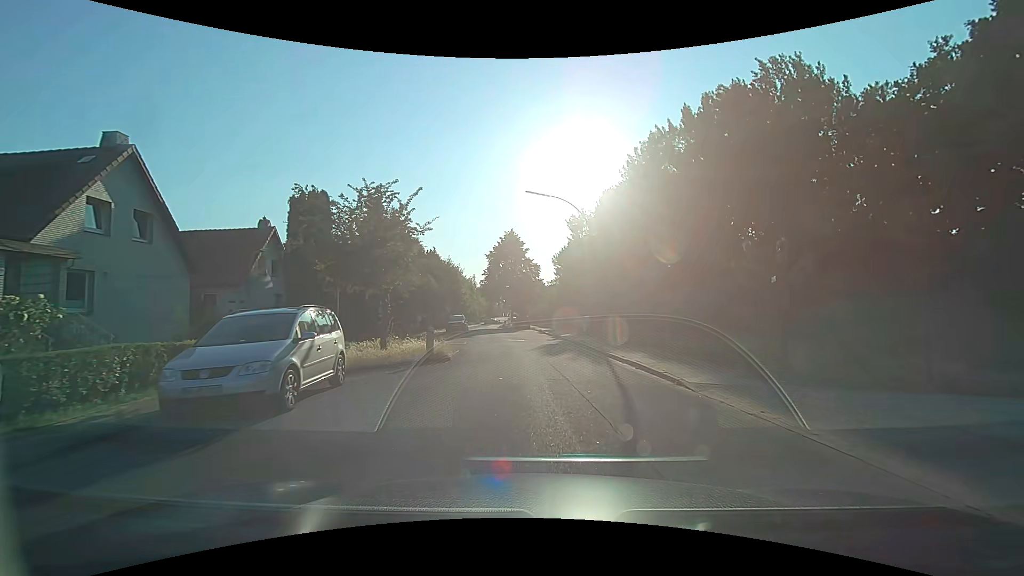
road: residential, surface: asphalt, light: Day
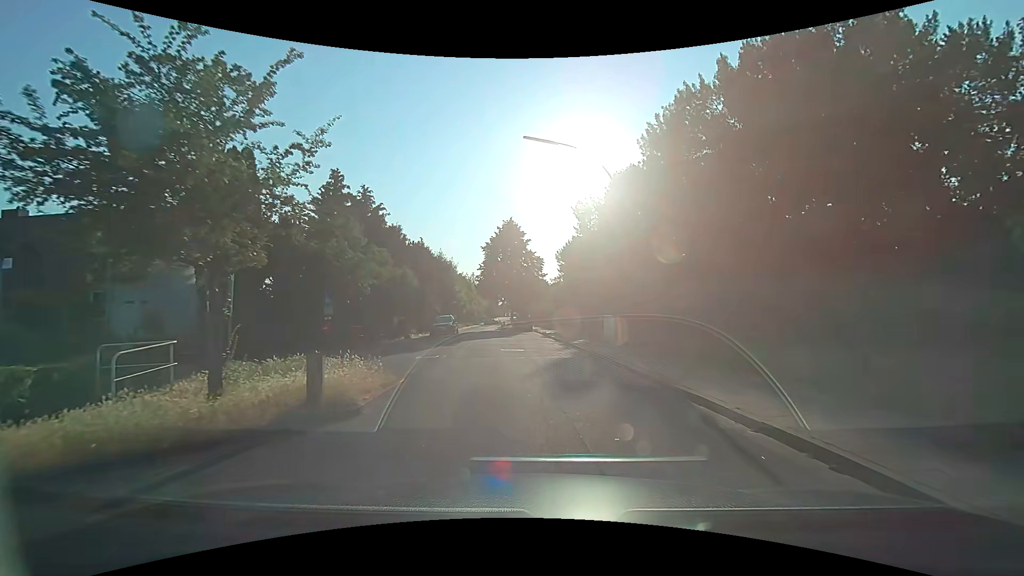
(0.0, +8.2) m; 0°
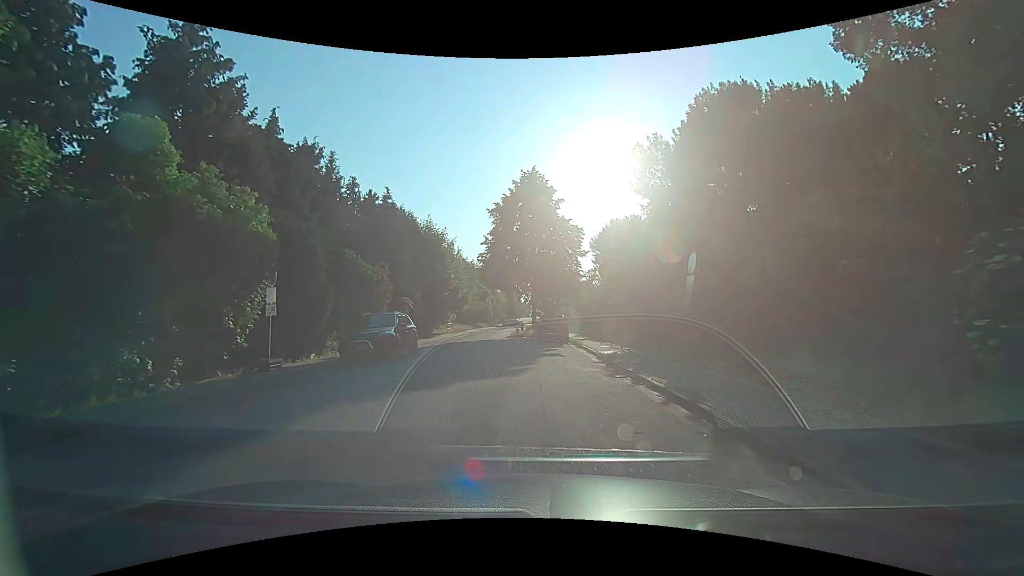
(-0.7, +21.4) m; -3°
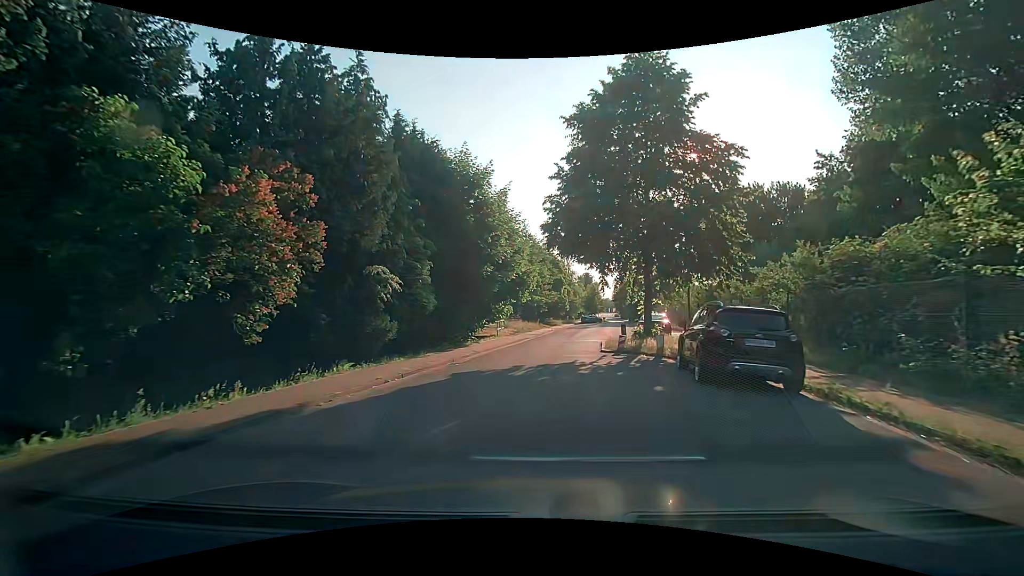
(-1.2, +17.9) m; -9°
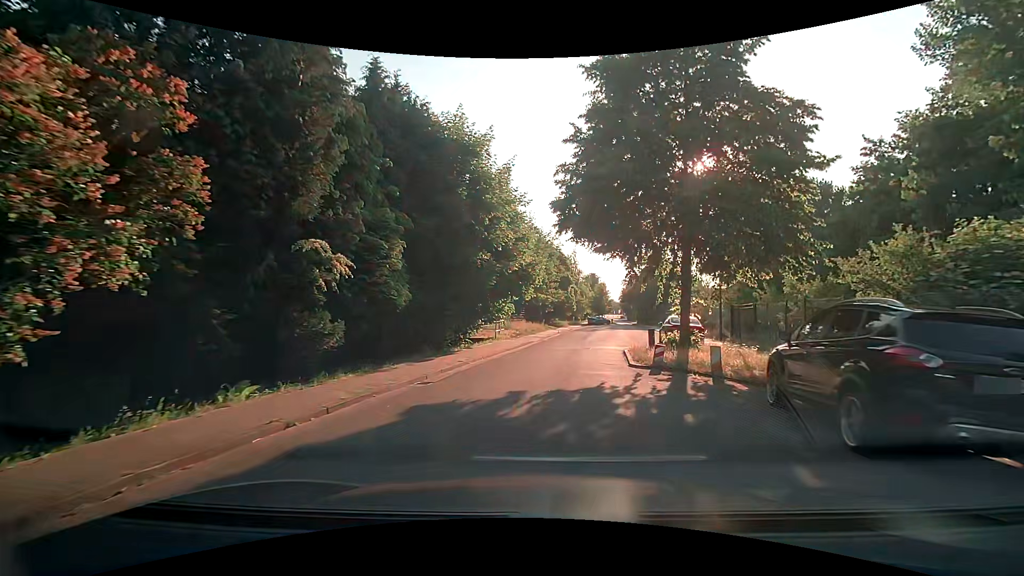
(0.0, +4.6) m; -2°
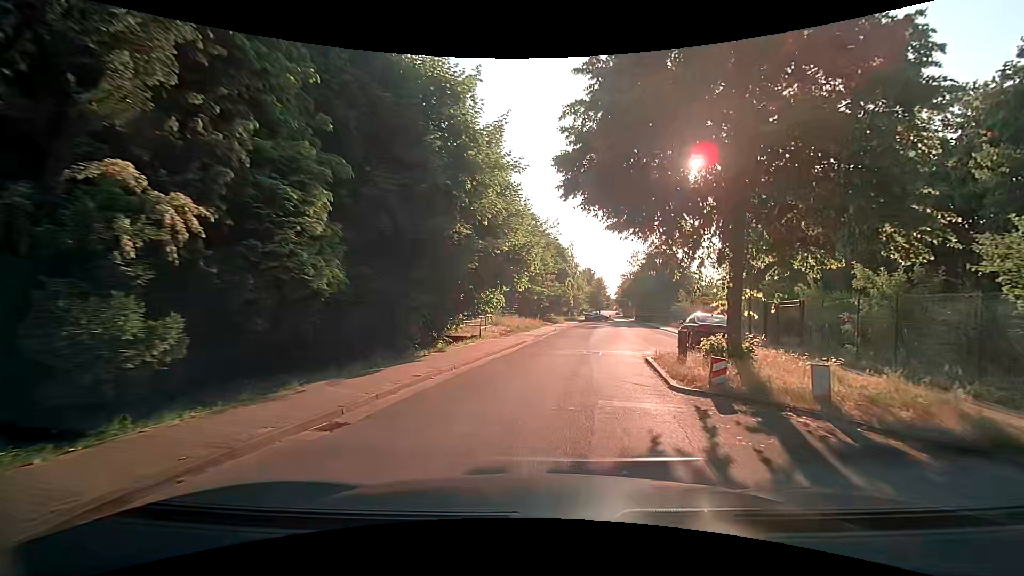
(+0.1, +4.7) m; +1°
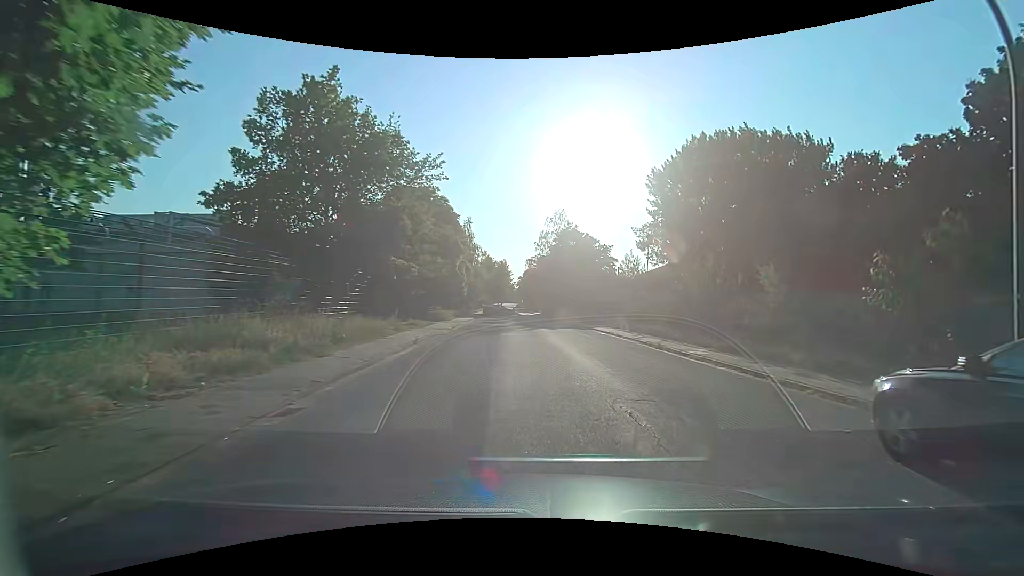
(+1.9, +18.4) m; +12°
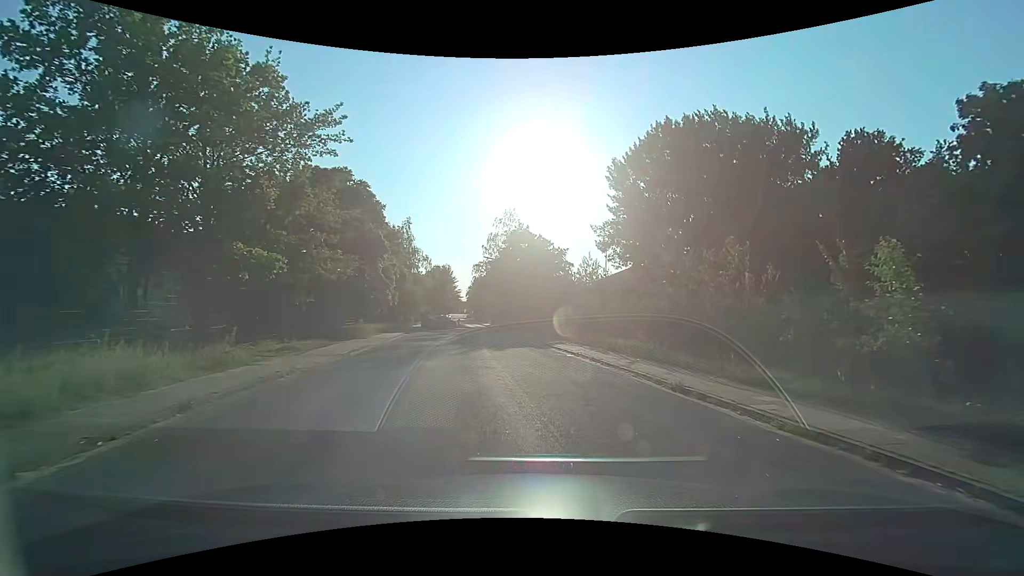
(+0.5, +8.3) m; +6°
(0, +10) (-1, +20) (-2, +30) (-3, +40) (-4, +50) (-6, +60) (-7, +70) (-8, +79) (-10, +89) (-11, +99) m
